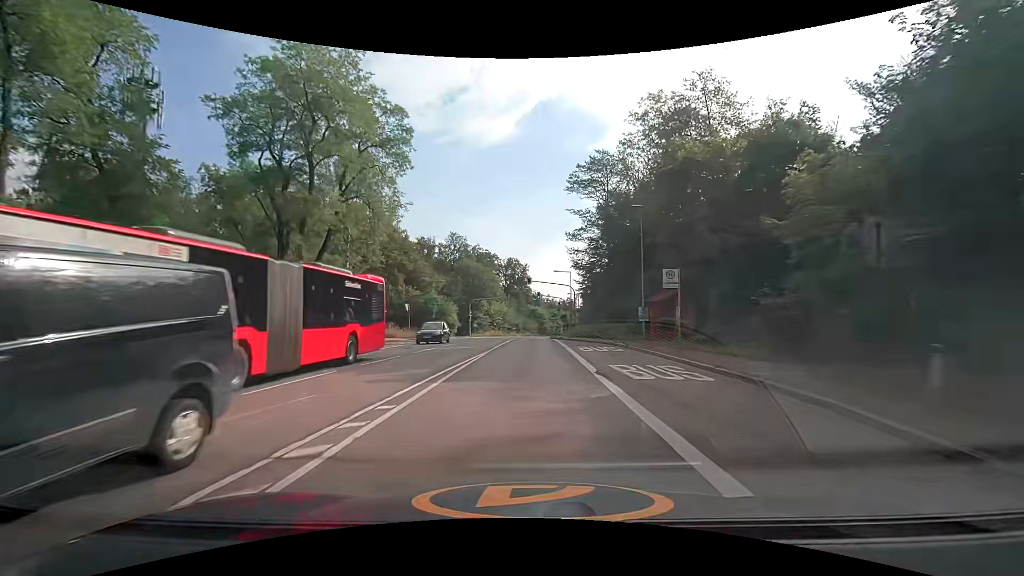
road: secondary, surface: asphalt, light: Day
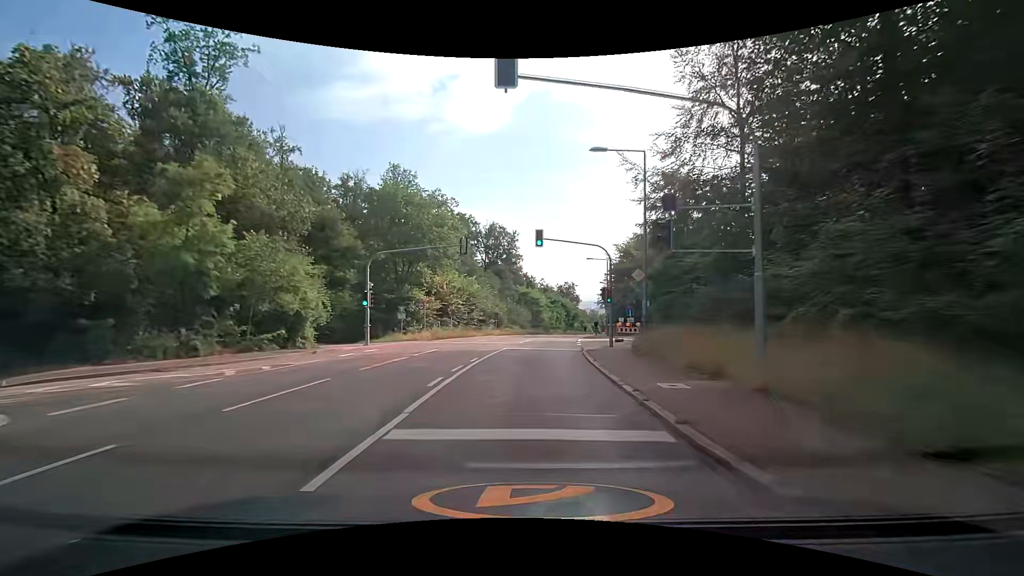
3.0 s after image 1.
(+0.3, +43.9) m; +1°
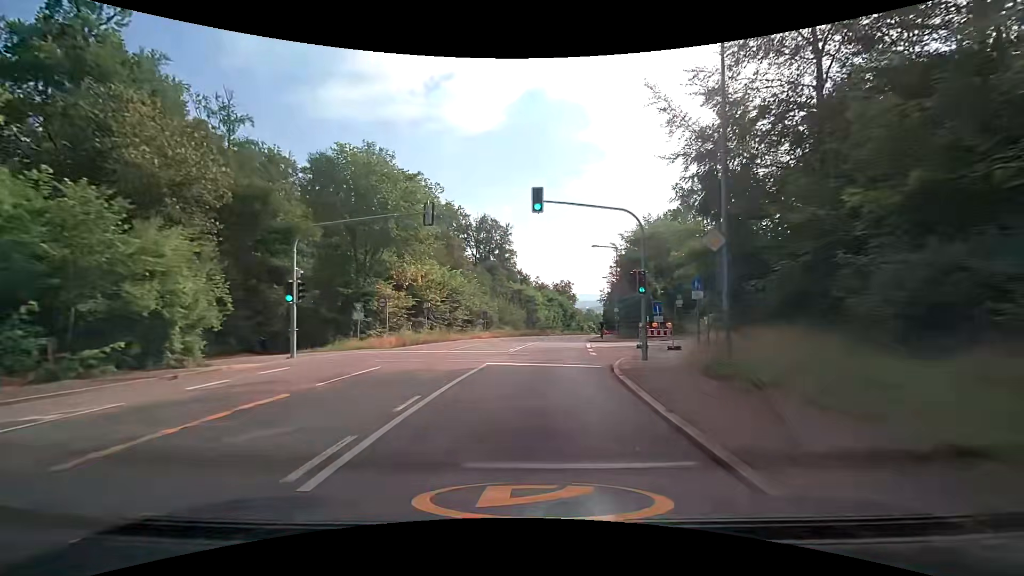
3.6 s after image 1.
(0.0, +8.8) m; +1°
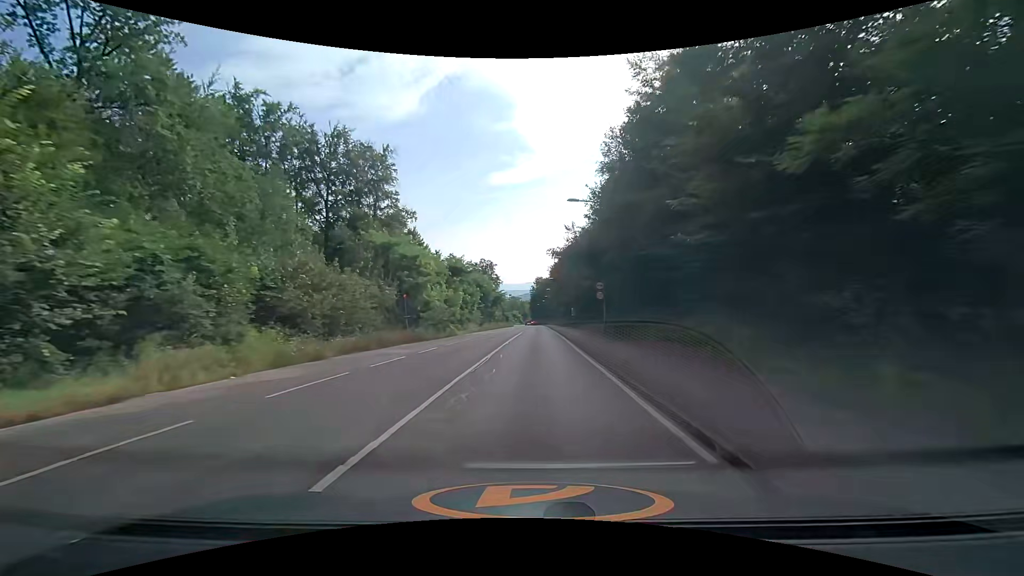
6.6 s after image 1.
(+3.3, +43.0) m; +9°
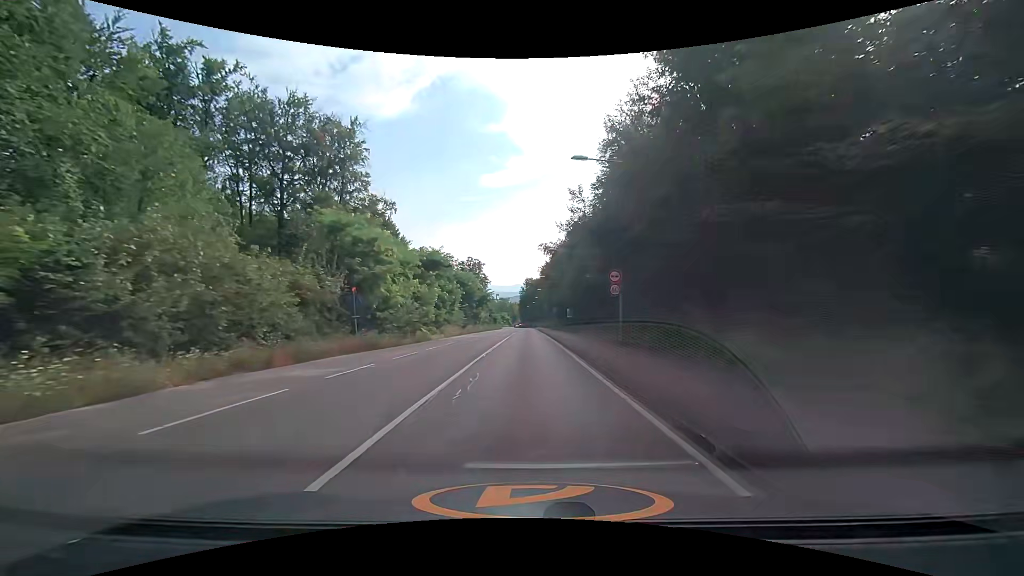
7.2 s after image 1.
(+0.1, +8.6) m; +2°
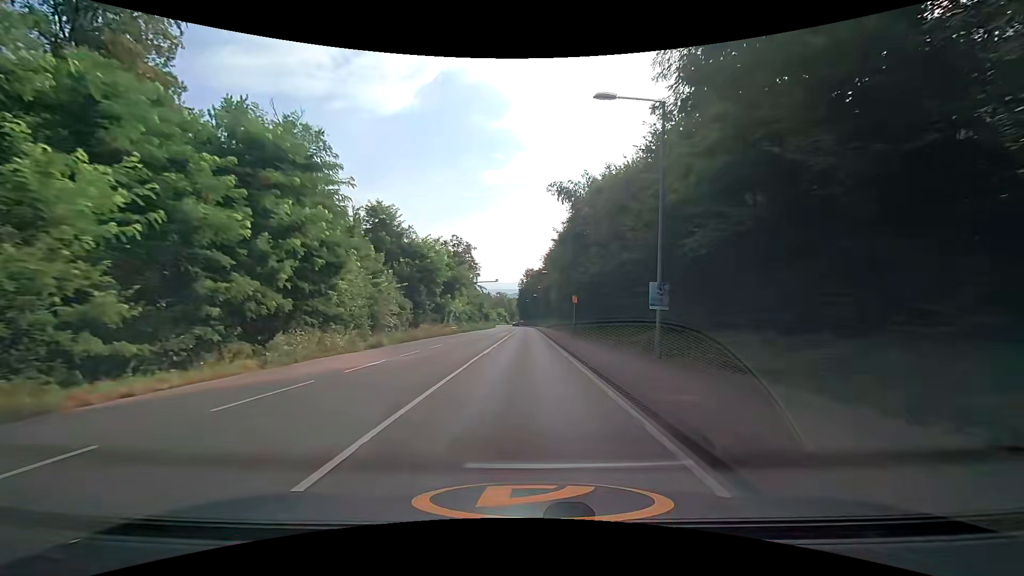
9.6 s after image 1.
(-0.5, +34.3) m; -1°
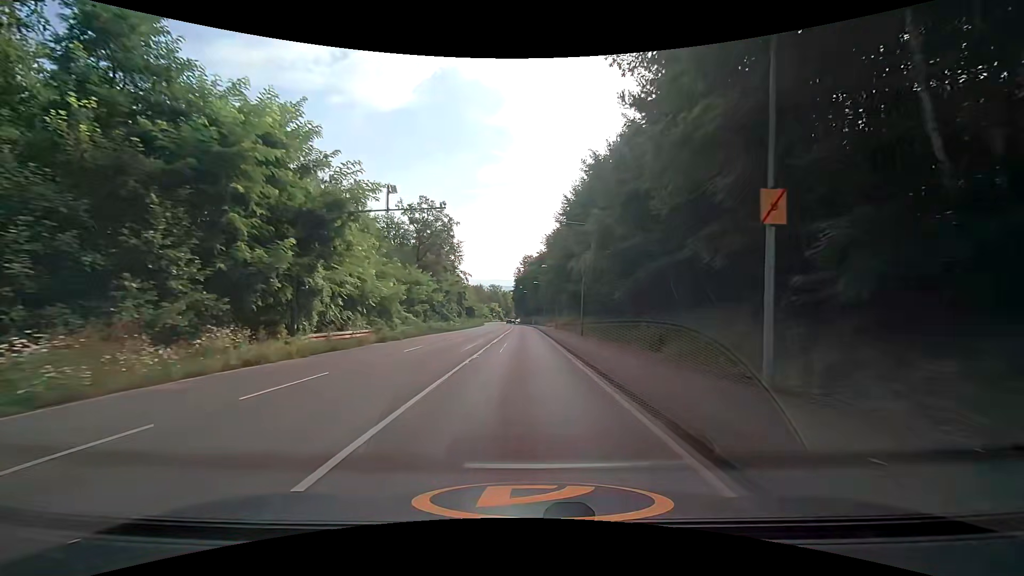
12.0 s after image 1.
(+0.2, +35.1) m; 0°
